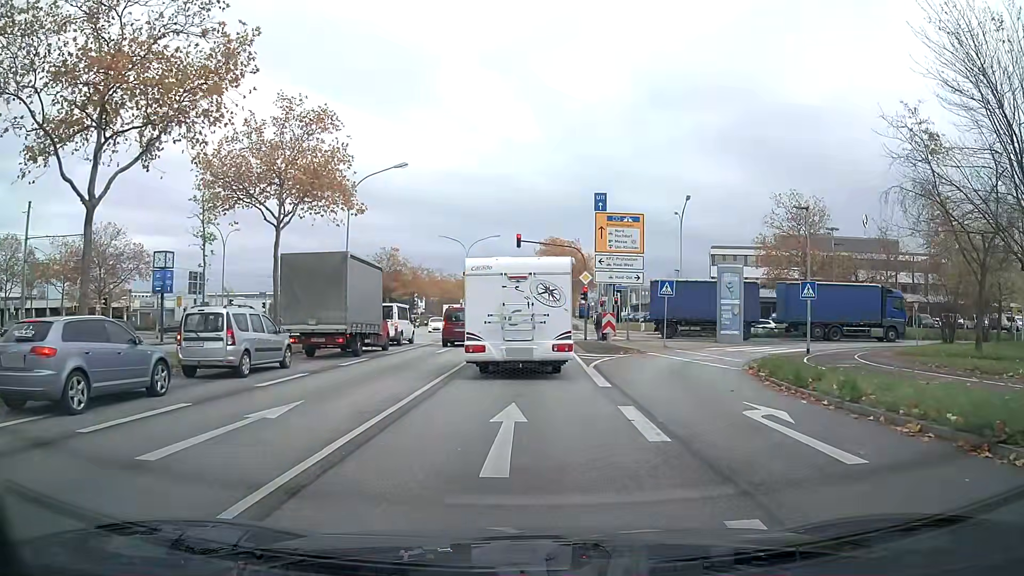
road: primary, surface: asphalt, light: Day
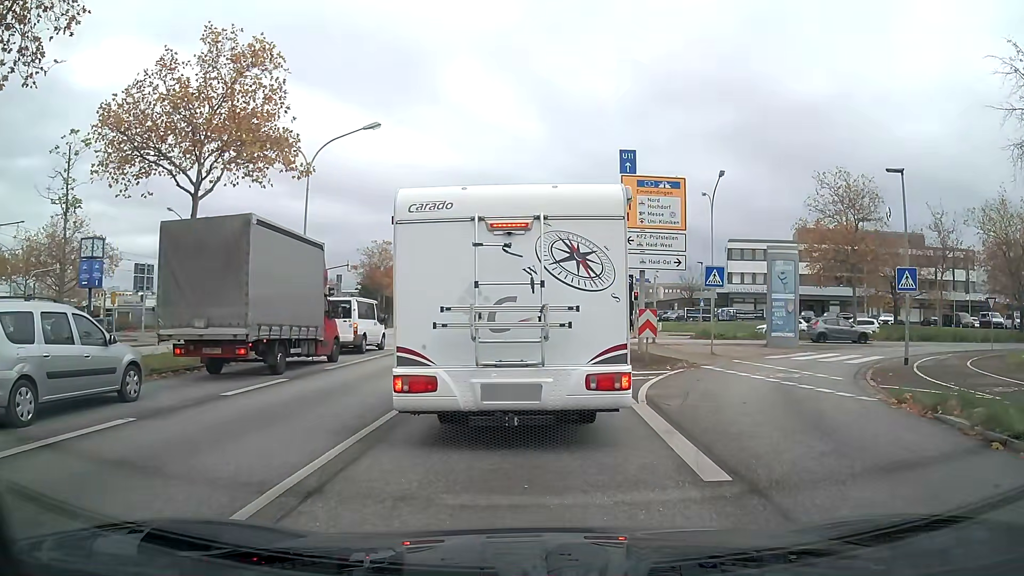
(0.0, +7.7) m; -1°
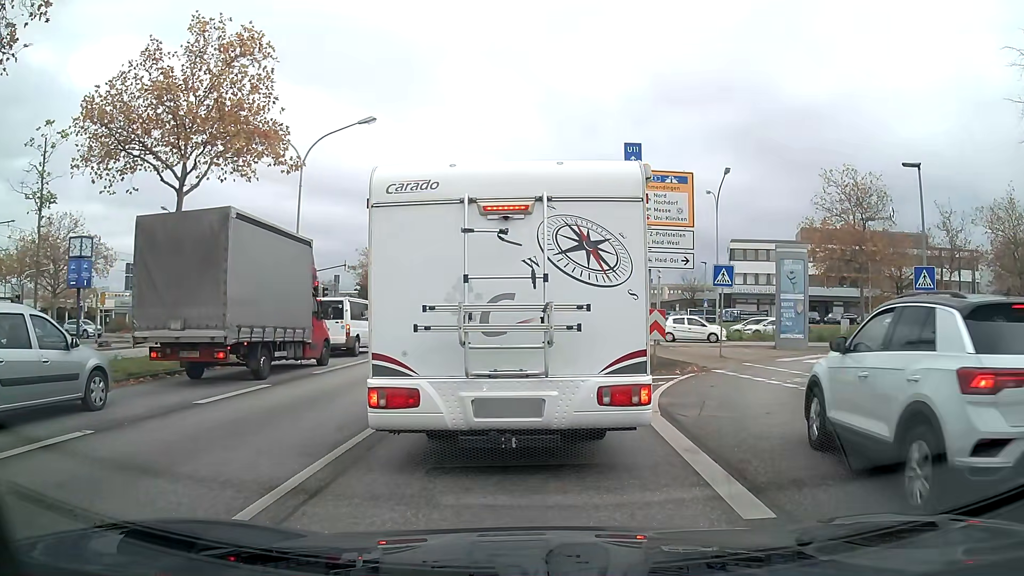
(0.0, +1.0) m; 0°
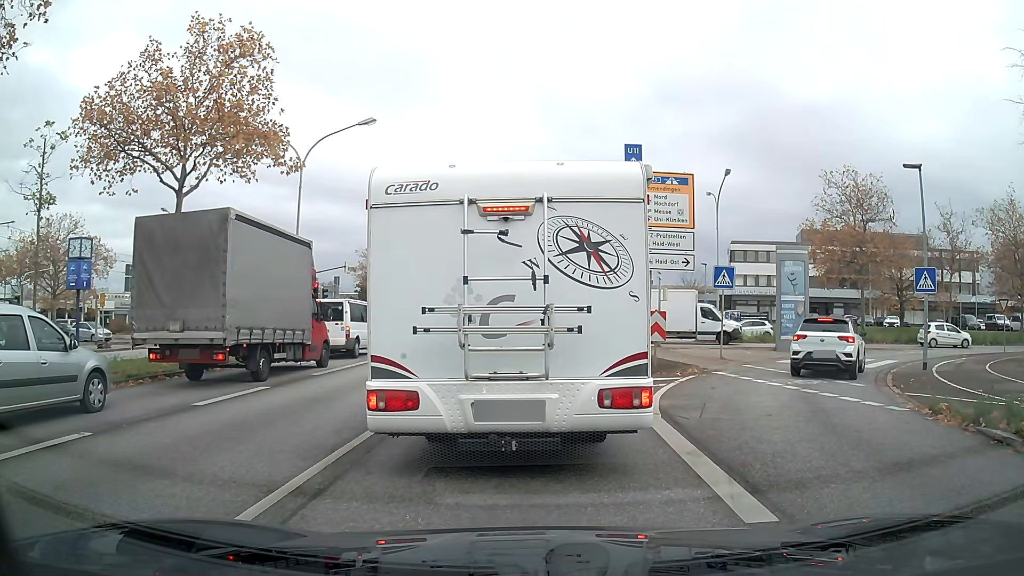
(0.0, +0.1) m; 0°
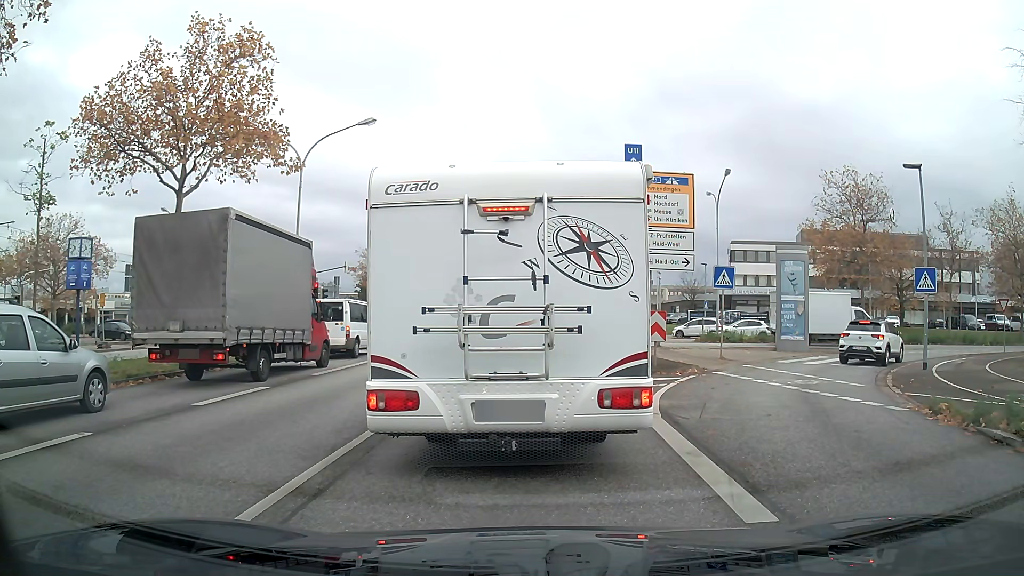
(0.0, 0.0) m; 0°
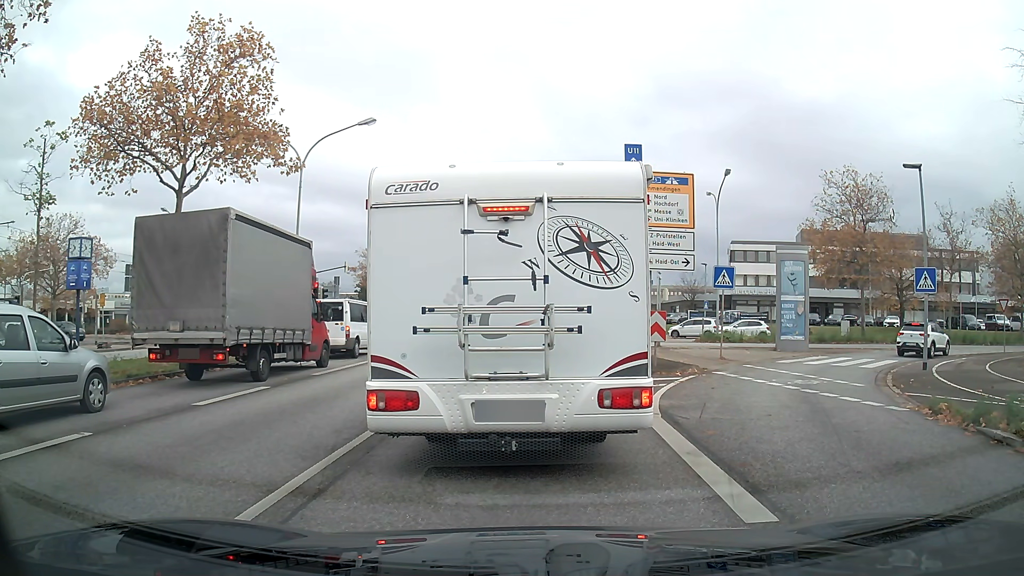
(0.0, 0.0) m; 0°
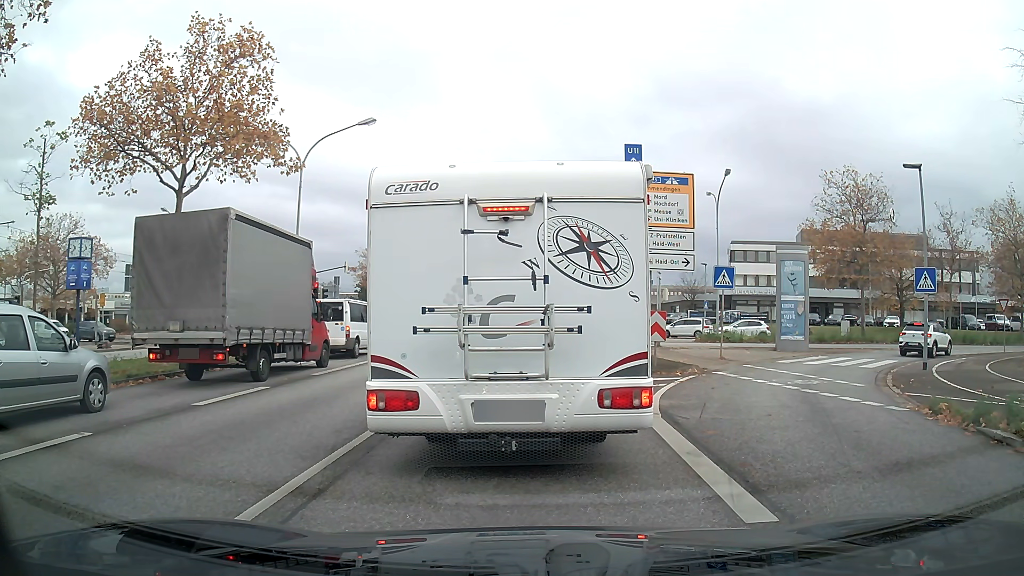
(0.0, 0.0) m; 0°
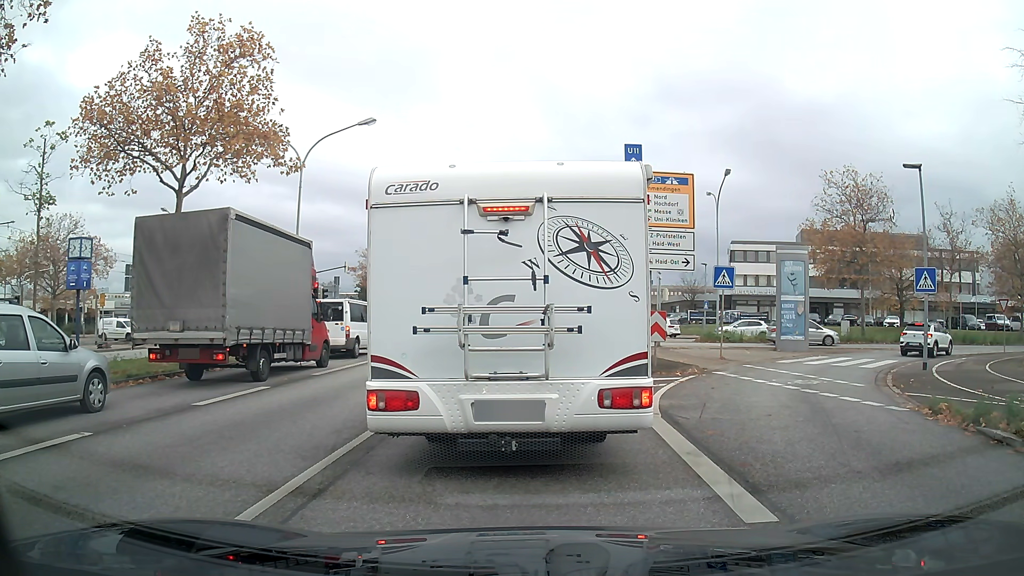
(0.0, 0.0) m; 0°
